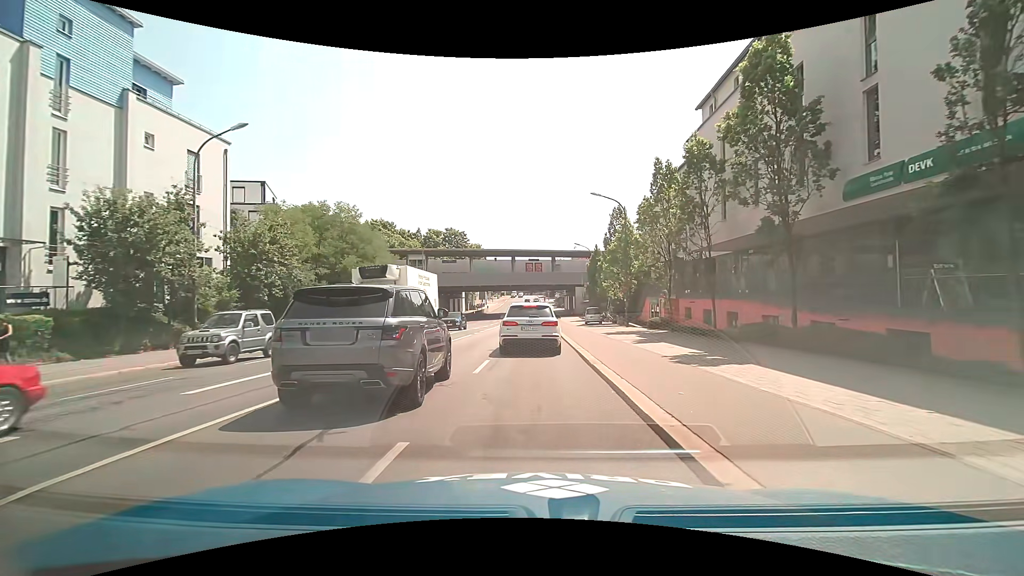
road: primary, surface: asphalt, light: Day
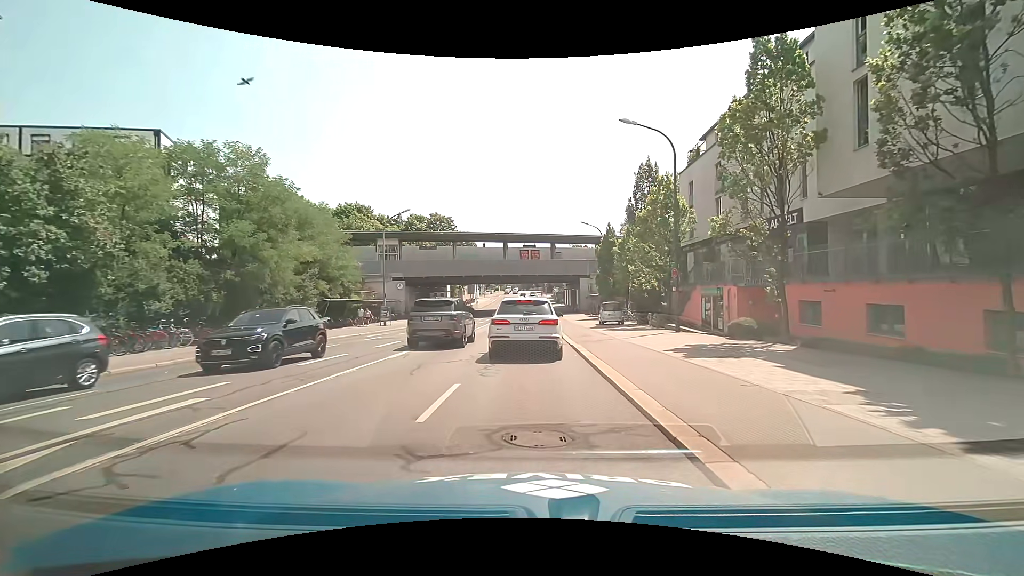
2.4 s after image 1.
(-0.1, +13.9) m; 0°
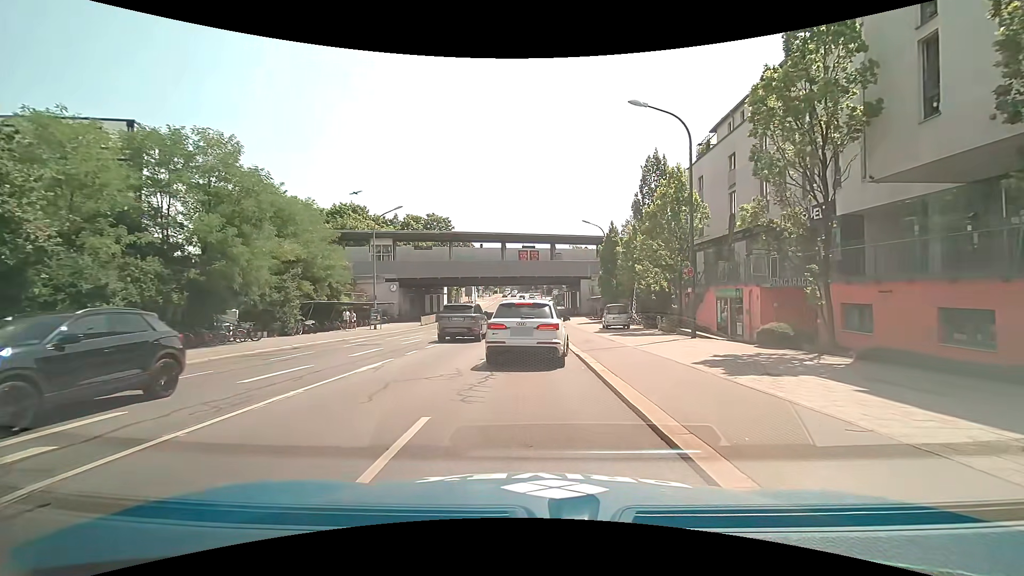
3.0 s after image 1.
(0.0, +2.4) m; 0°
